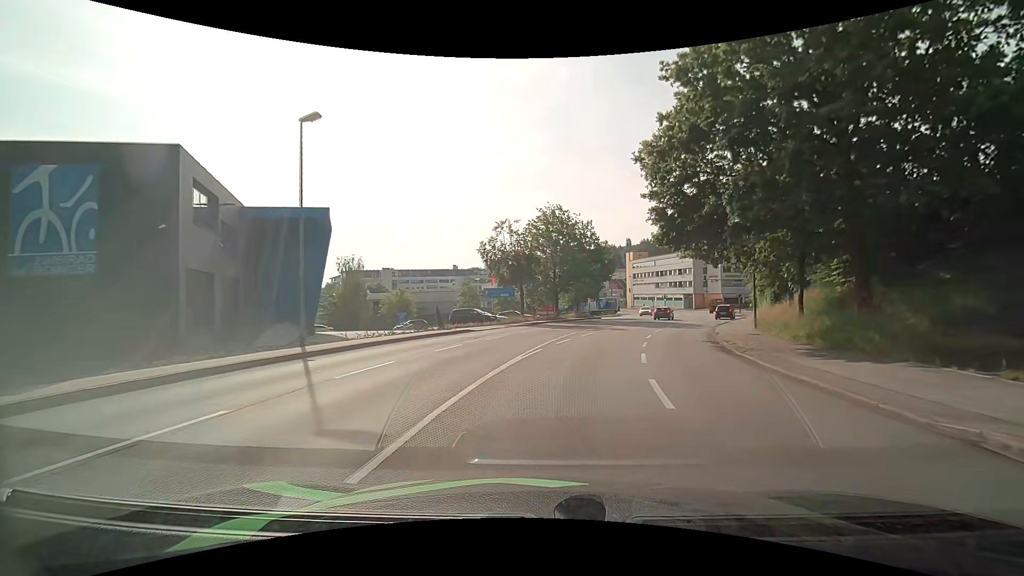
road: tertiary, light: Day
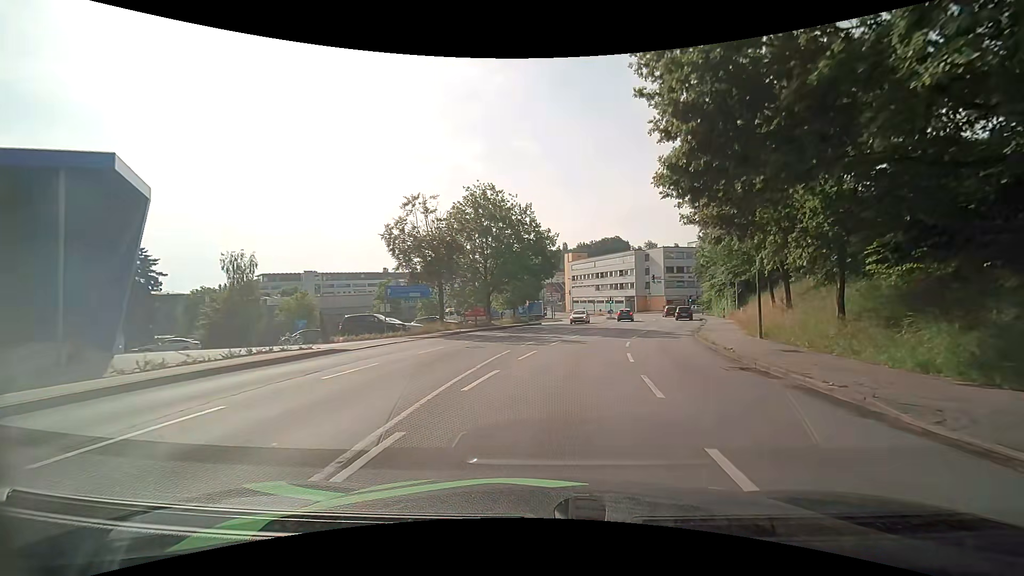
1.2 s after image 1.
(+0.6, +10.8) m; +7°
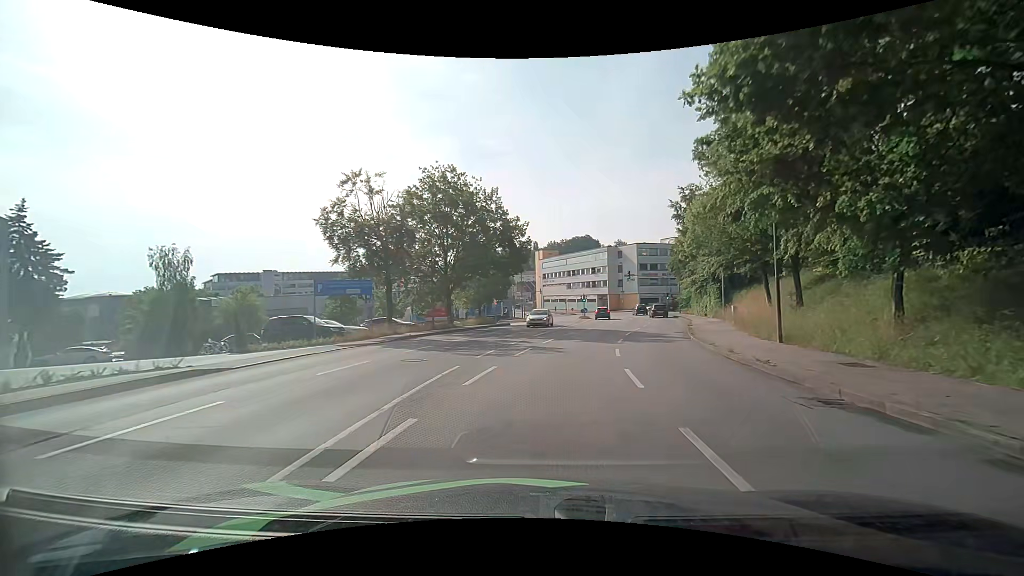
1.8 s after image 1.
(+0.1, +5.2) m; +3°
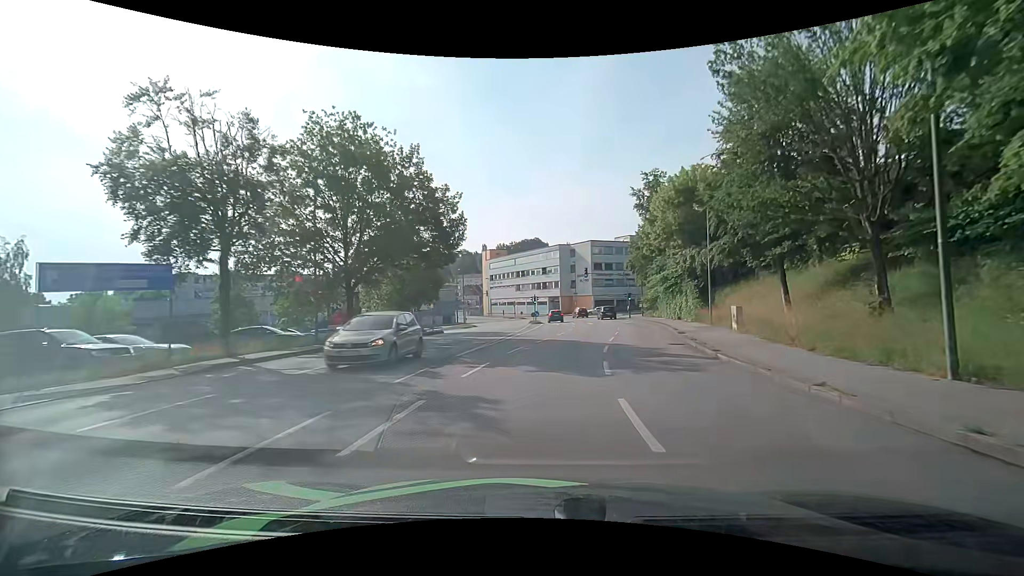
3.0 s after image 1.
(+0.5, +10.4) m; +6°
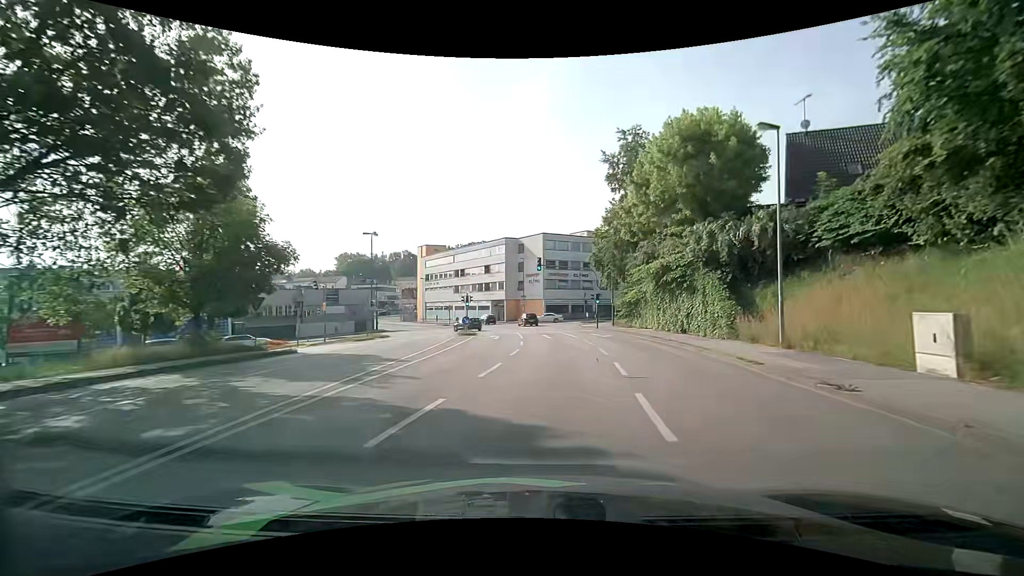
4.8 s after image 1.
(+0.9, +17.4) m; +6°
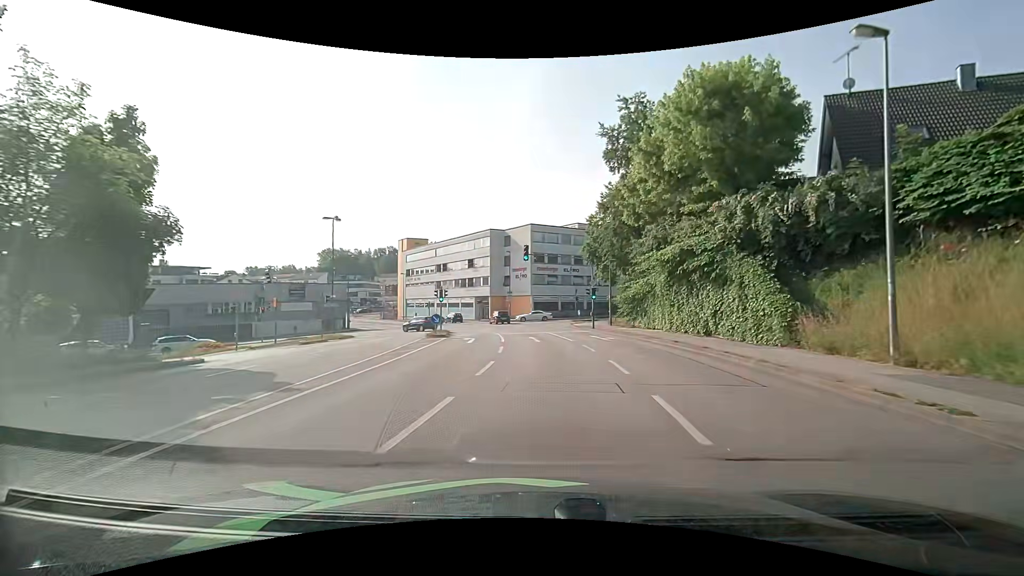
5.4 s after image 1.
(+0.1, +6.3) m; 0°
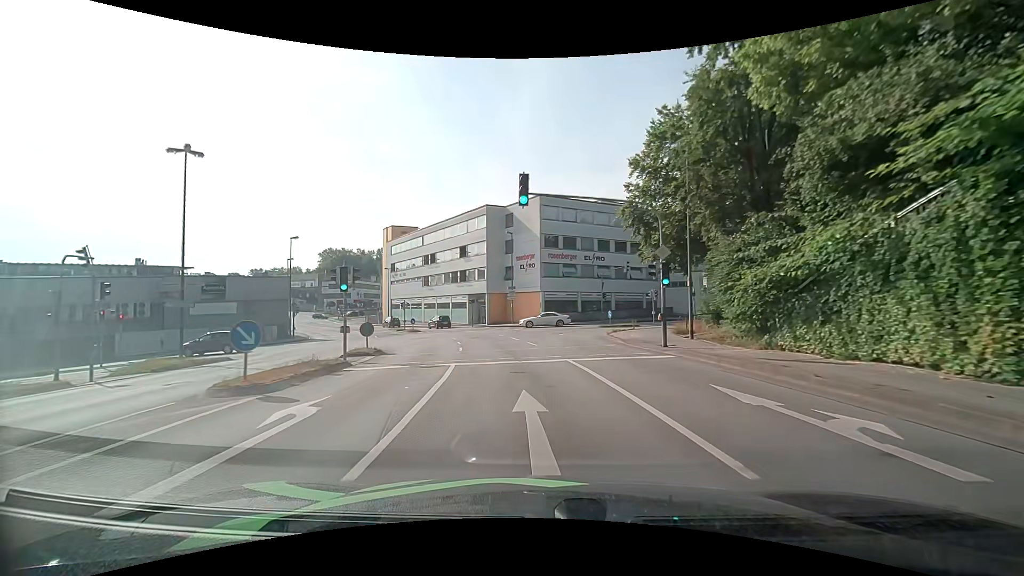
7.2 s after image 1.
(+0.3, +19.0) m; -1°
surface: asphalt
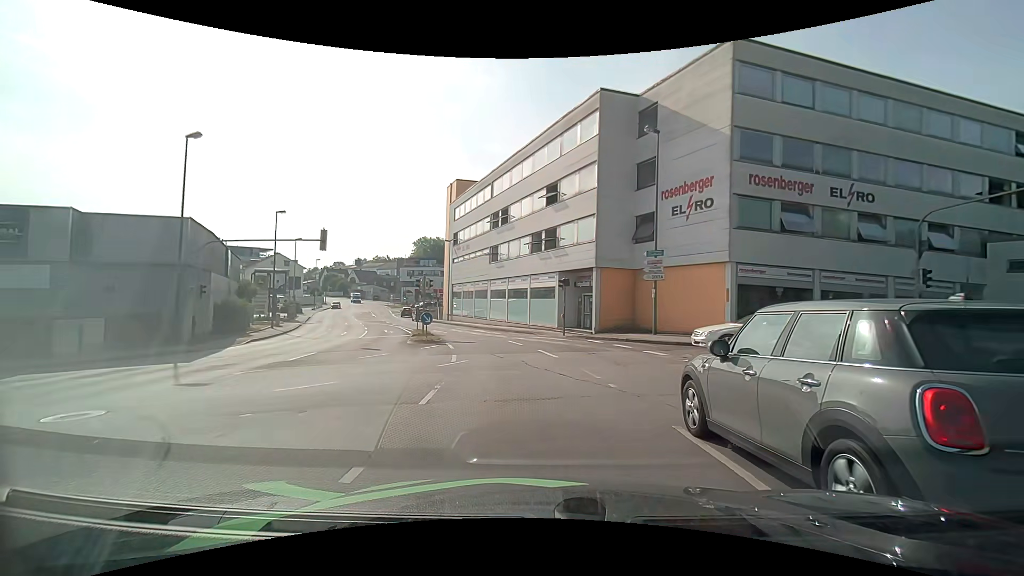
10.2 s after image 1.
(-3.1, +29.8) m; -12°
(0, +10) (-1, +20) (-4, +30) (-7, +39) (-10, +48) (-14, +58) (-18, +67) (-21, +76) (-25, +86) (-28, +95) m
